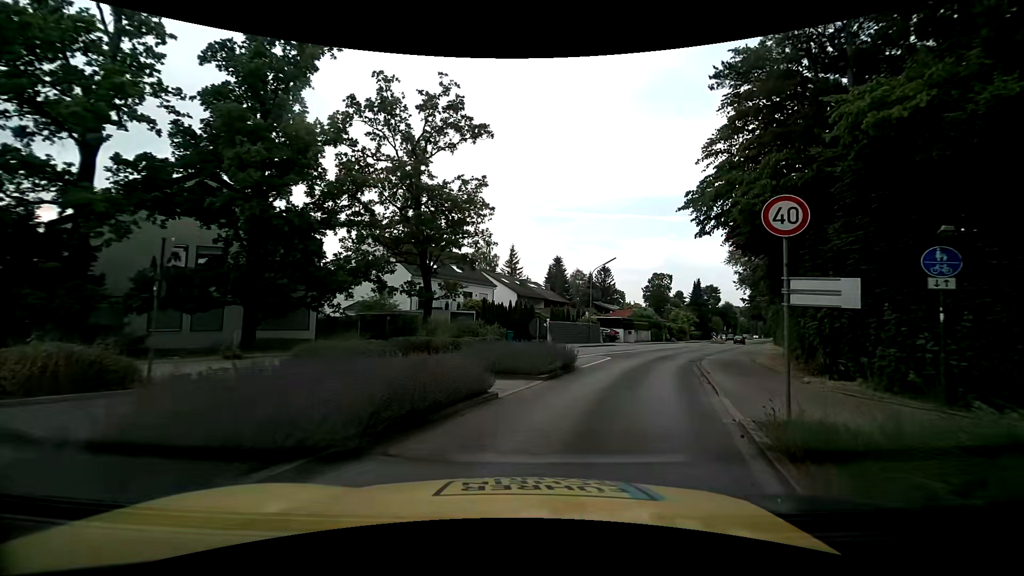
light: Day
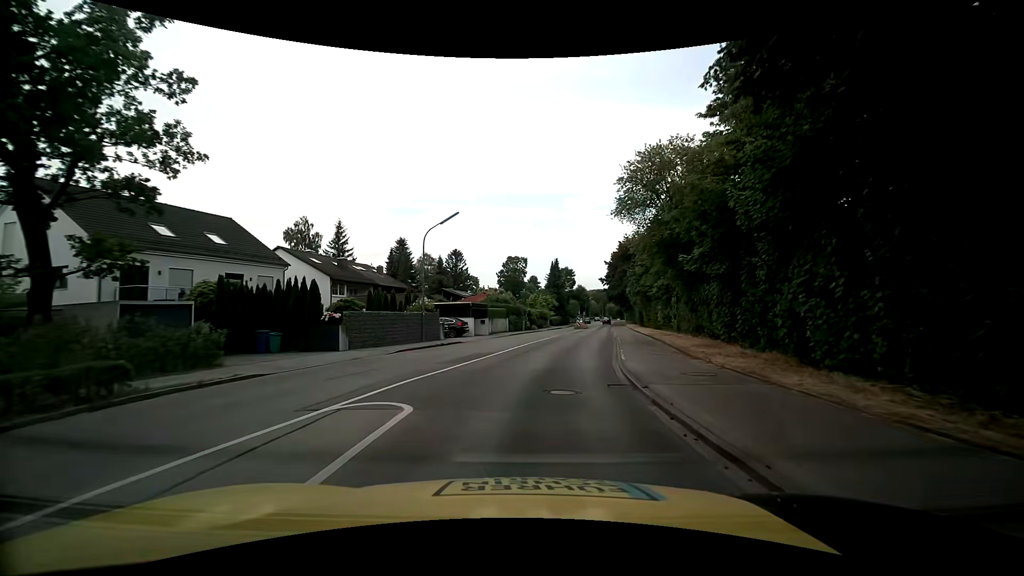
(+3.3, +16.3) m; +16°
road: tertiary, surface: asphalt
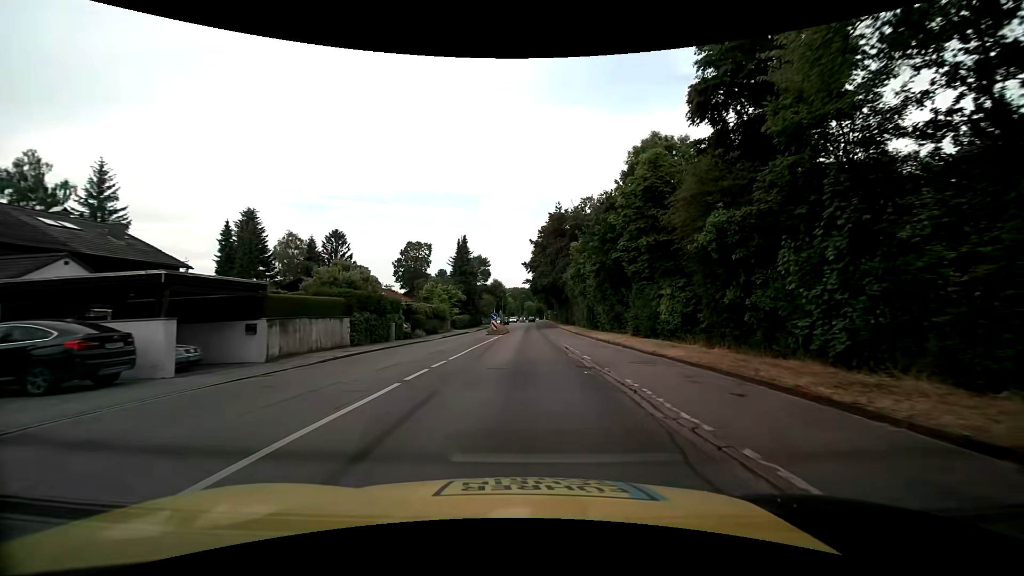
(+2.7, +27.5) m; +10°
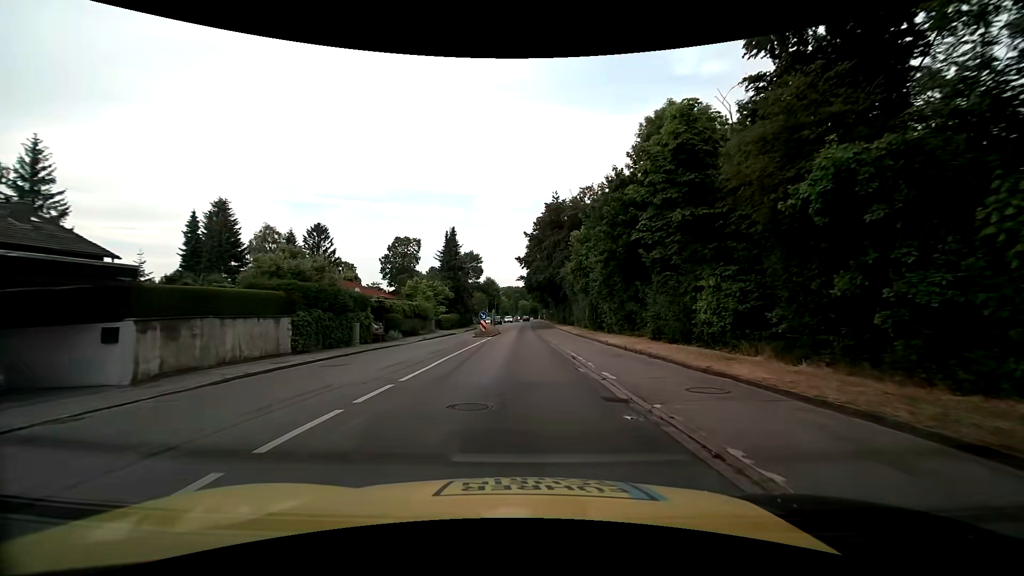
(0.0, +5.9) m; +1°
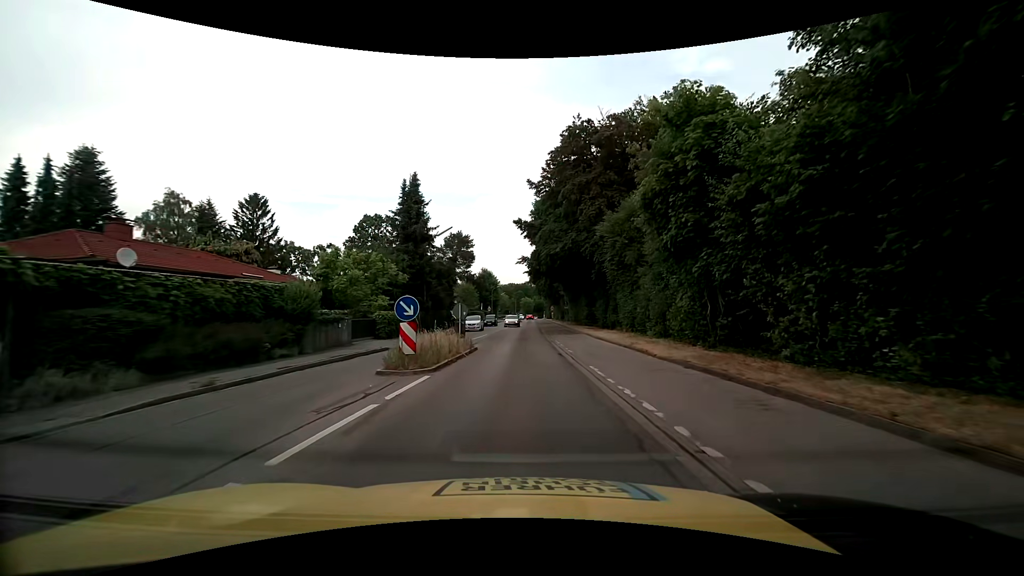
(-0.2, +24.4) m; -1°
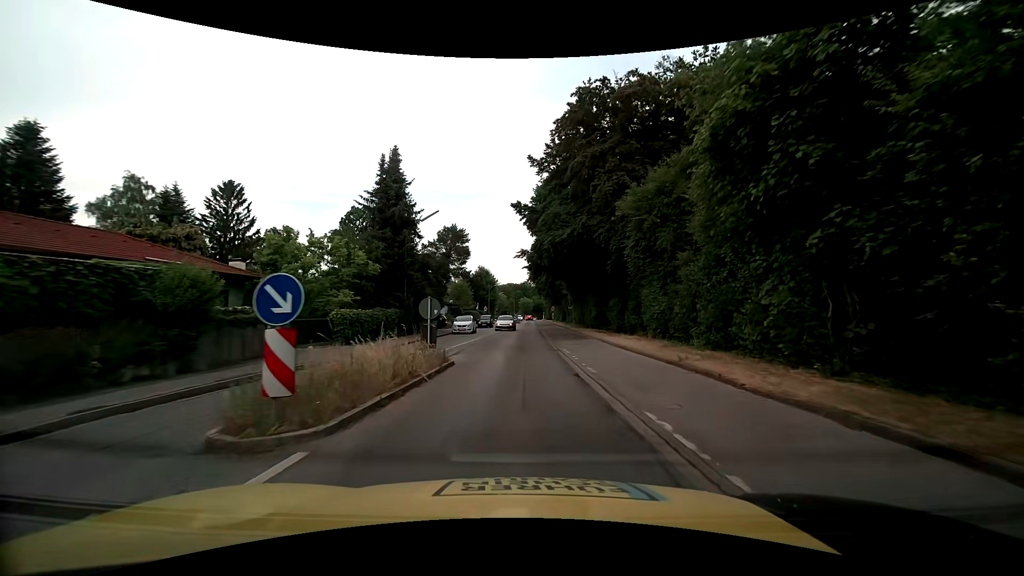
(0.0, +6.3) m; 0°
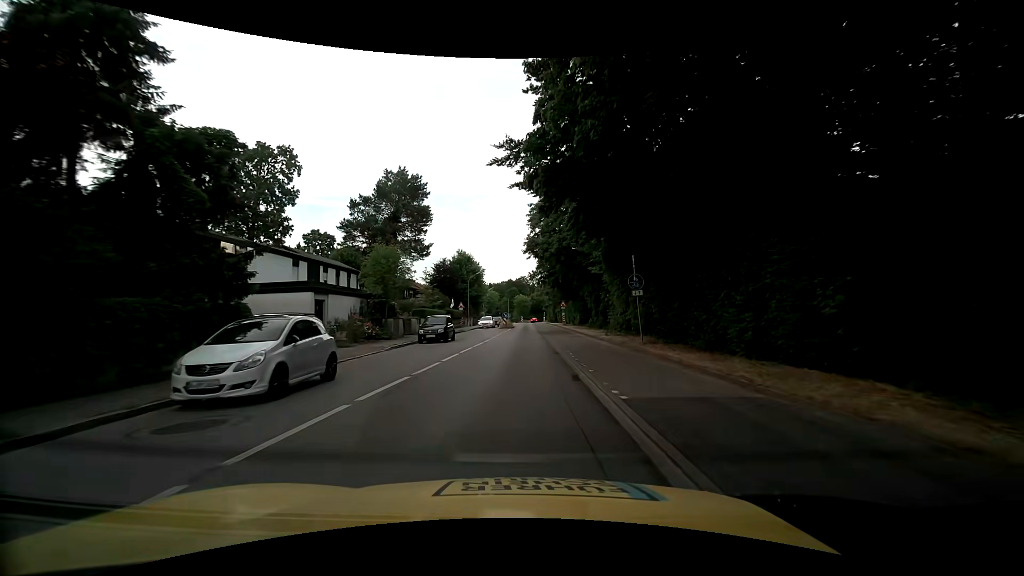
(+0.5, +31.4) m; +1°
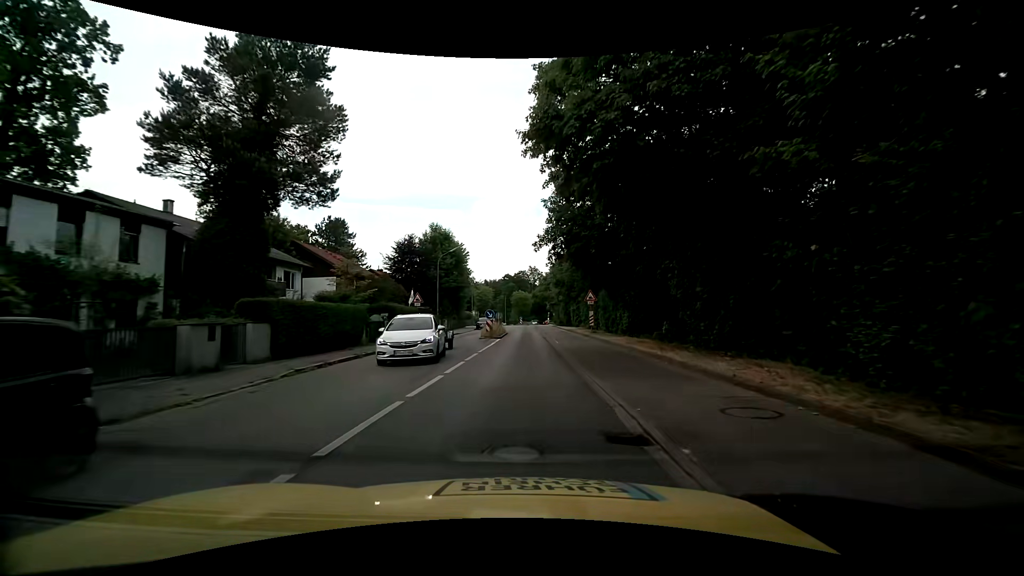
(+0.2, +25.1) m; +1°
(0, +10) (0, +20) (0, +30) (0, +40) (-1, +50) (-1, +60) (-1, +70) (-1, +80) (-1, +90) (0, +100) m
